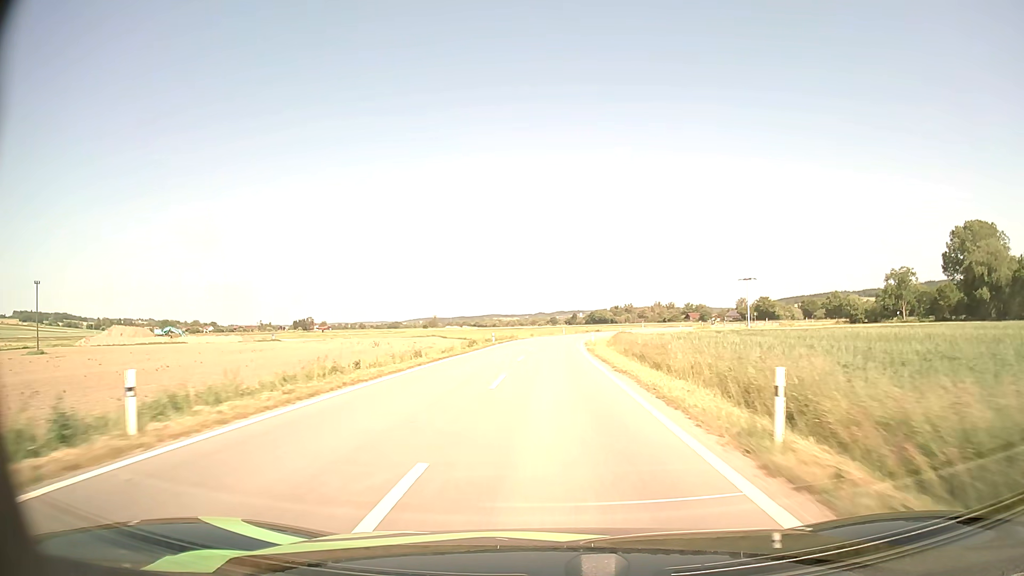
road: tertiary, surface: asphalt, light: Day
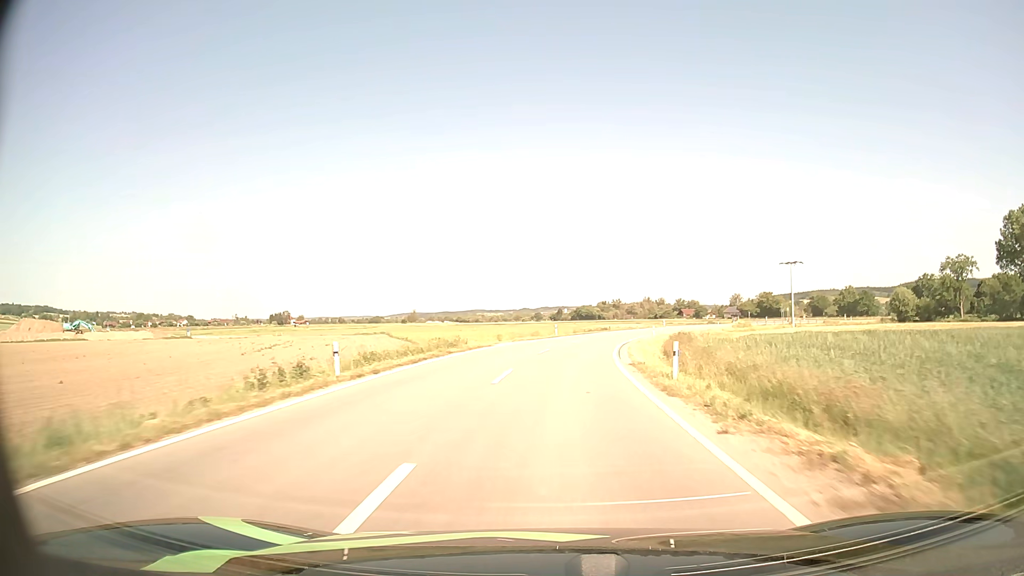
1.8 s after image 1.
(+0.2, +36.0) m; +1°
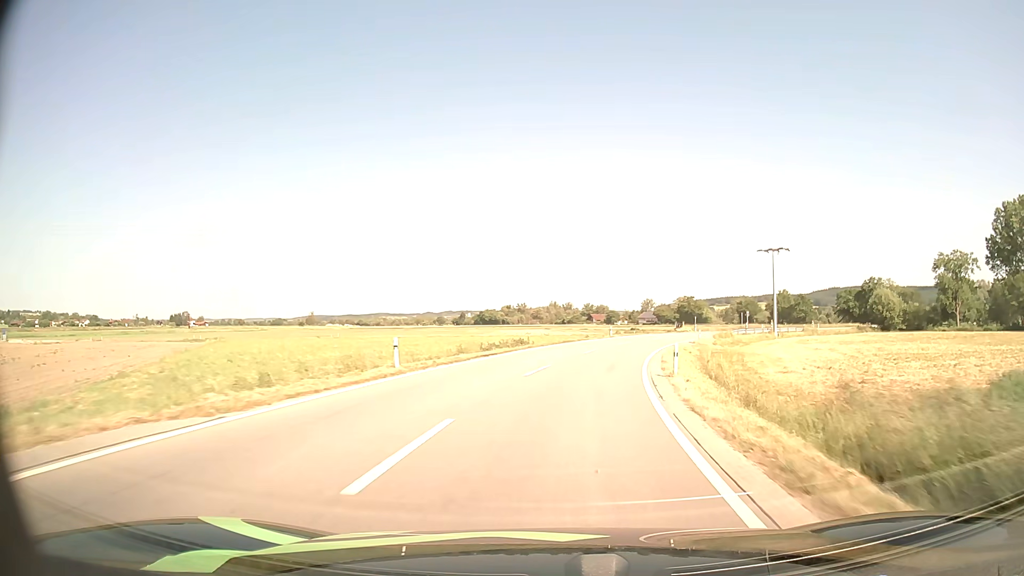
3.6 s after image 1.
(+1.9, +32.7) m; +8°
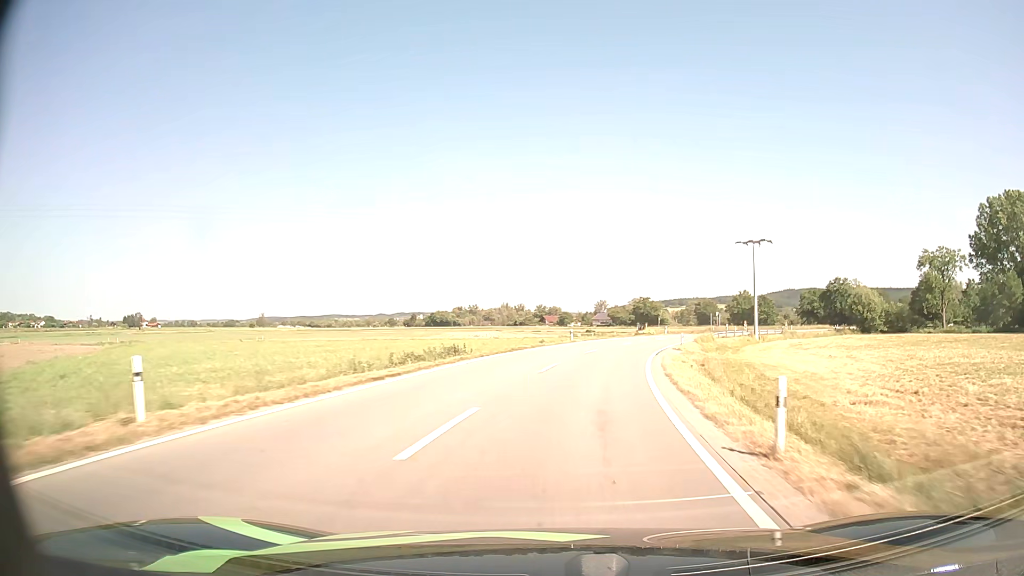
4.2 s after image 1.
(+0.4, +10.6) m; +4°
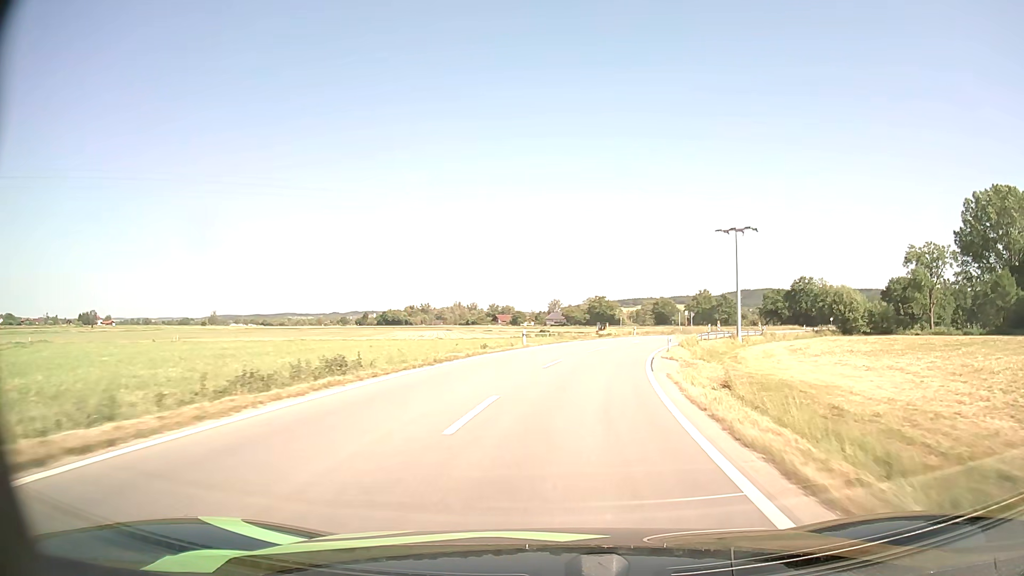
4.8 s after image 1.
(+0.4, +10.5) m; +4°
(0, +10) (+1, +20) (+3, +30) (+5, +40) (+8, +49) (+12, +58) (+16, +67) (+21, +76) (+26, +85) (+31, +93) m
